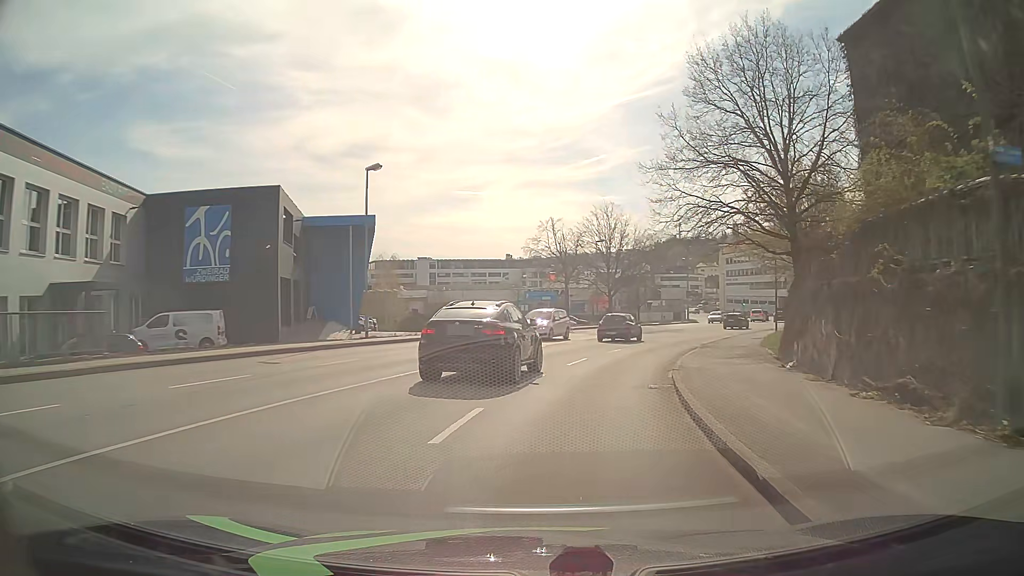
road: tertiary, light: Day
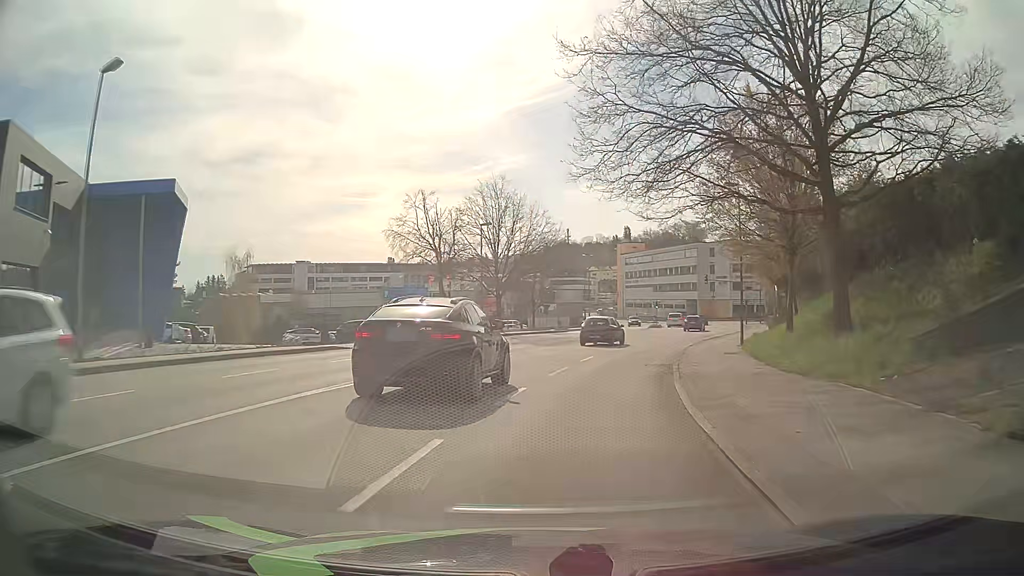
(+1.2, +14.5) m; +10°
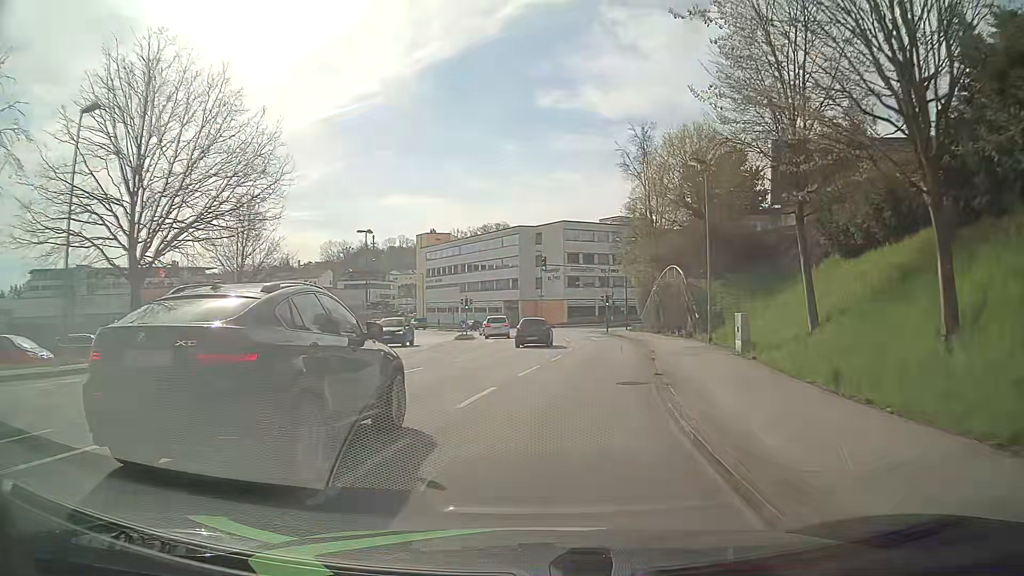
(+4.5, +29.2) m; +16°
(0, +10) (+2, +20) (+3, +30) (+4, +40) (+4, +50) (+3, +60) (+2, +70) (0, +80) (-3, +89) (-7, +98) m
